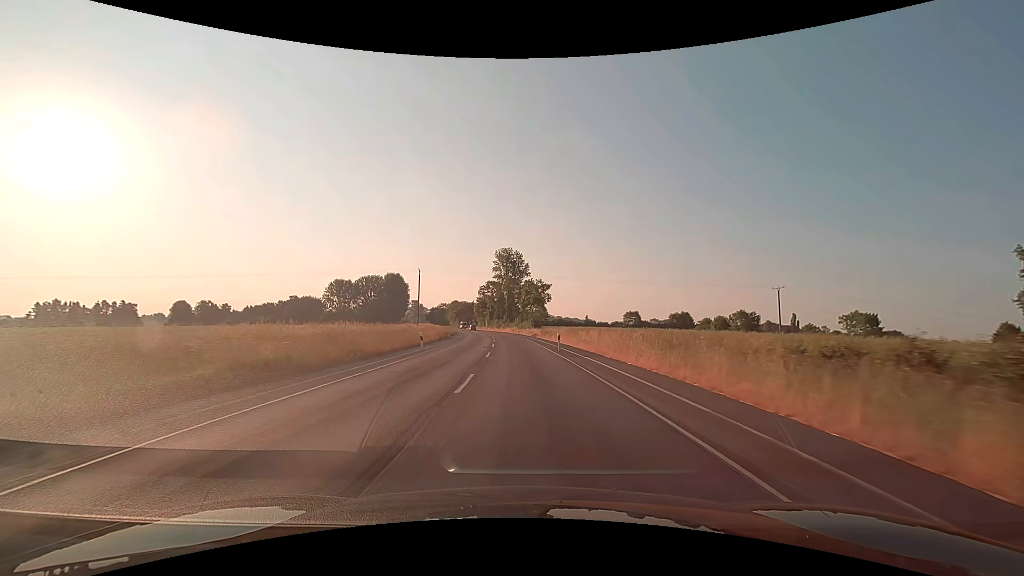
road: secondary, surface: asphalt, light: Day
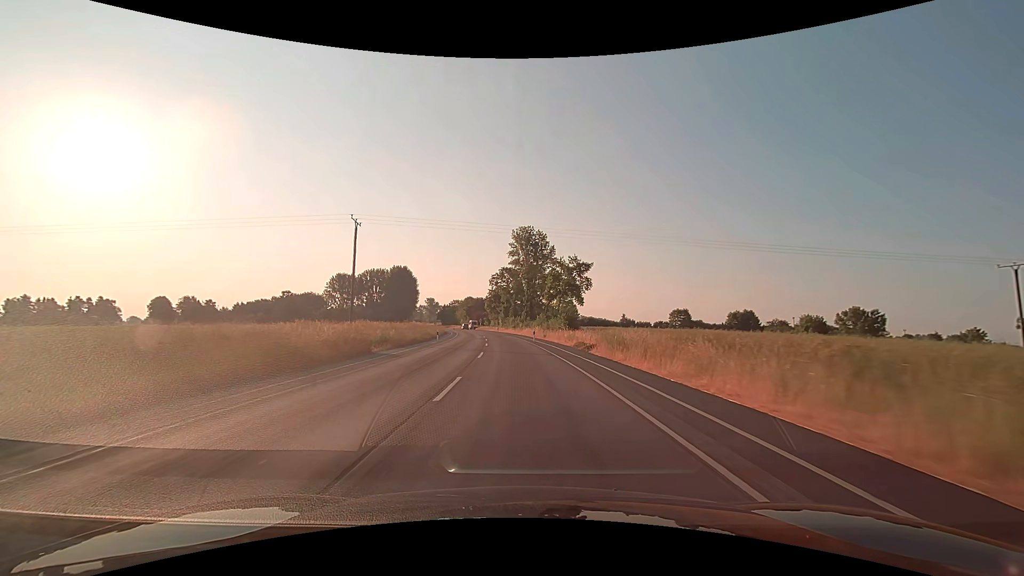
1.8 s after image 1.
(-0.7, +37.6) m; -2°
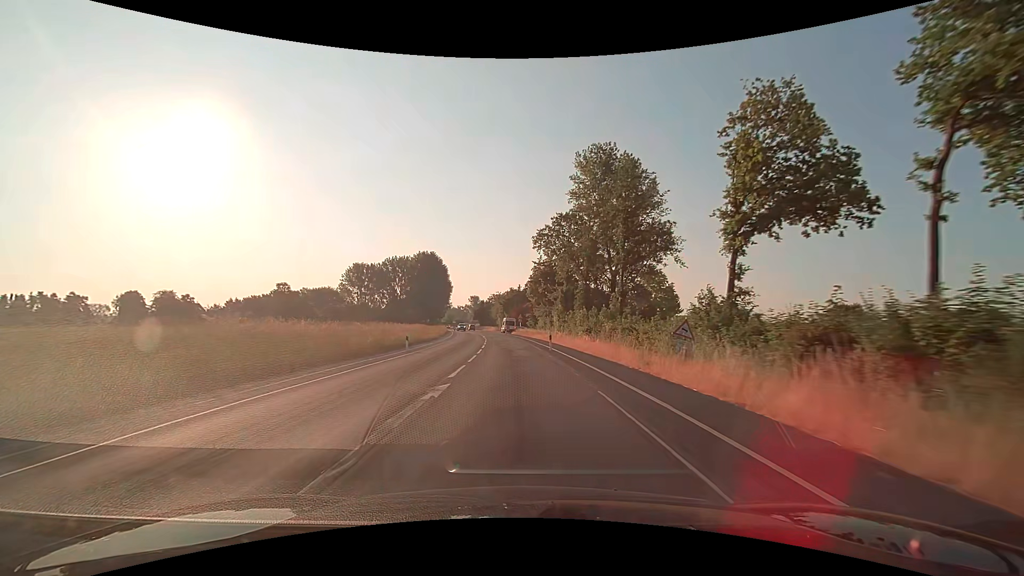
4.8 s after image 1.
(-3.0, +62.5) m; -6°
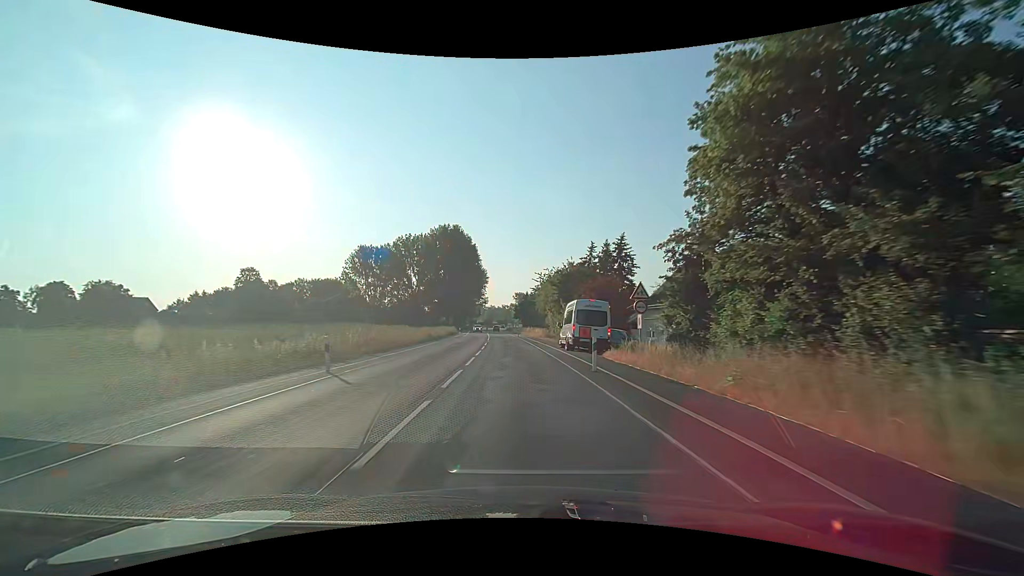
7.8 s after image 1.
(-3.3, +62.5) m; -6°
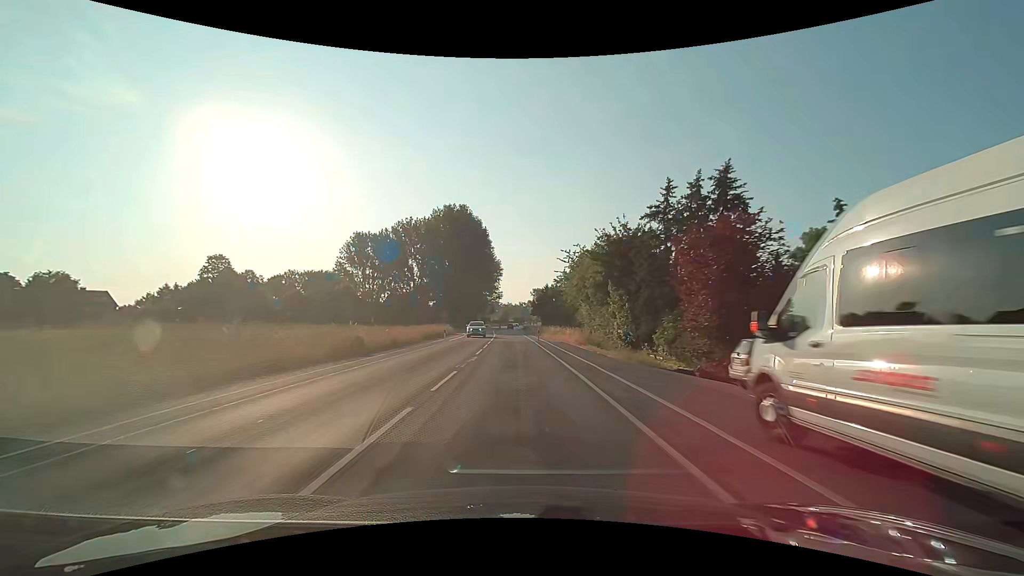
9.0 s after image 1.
(-0.4, +25.0) m; -2°
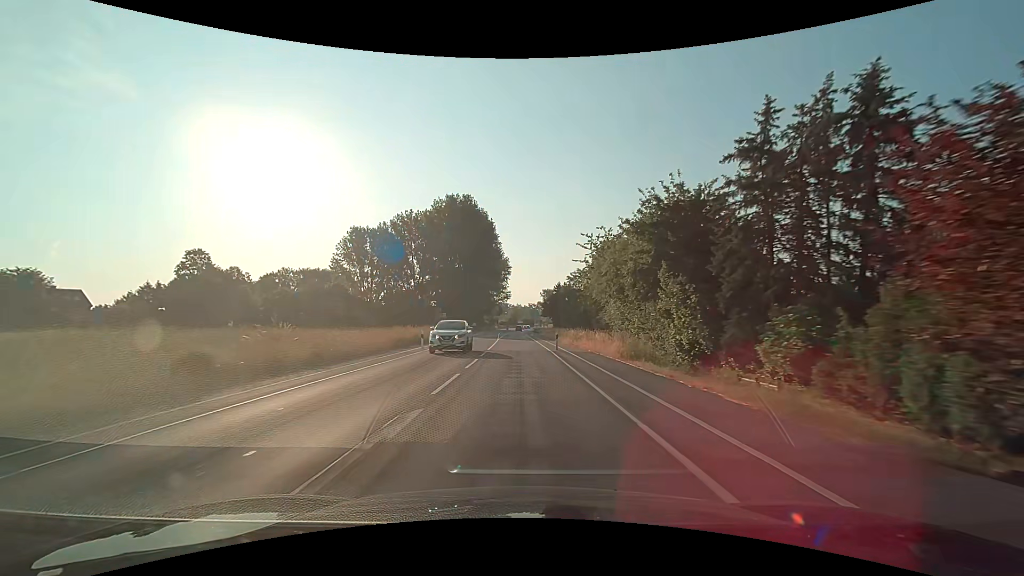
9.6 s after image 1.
(-0.1, +12.5) m; -1°
(0, +10) (0, +20) (0, +30) (-1, +40) (-1, +50) (-1, +60) (-1, +70) (-1, +80) (-1, +90) (-1, +100) m
